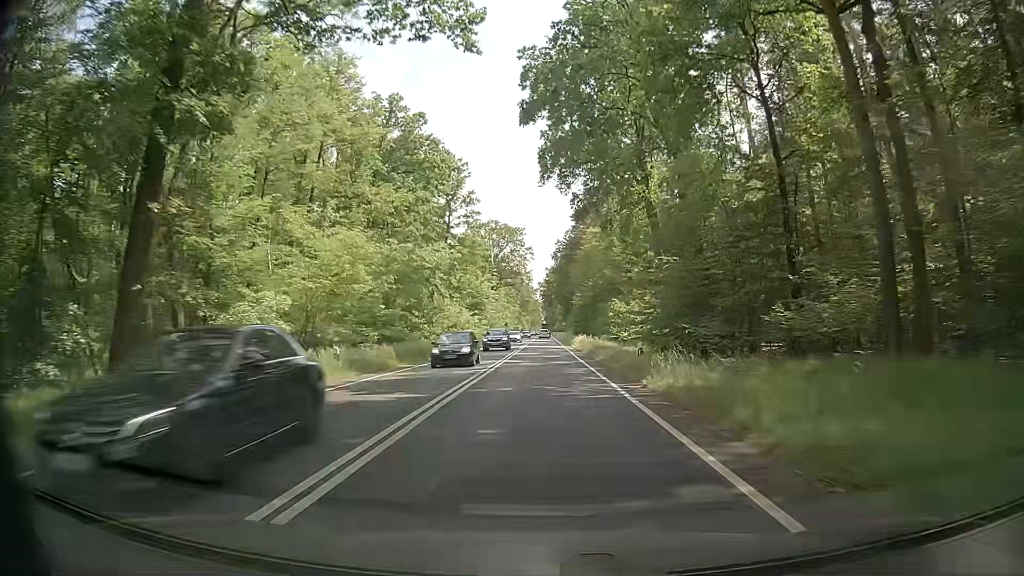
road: primary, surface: asphalt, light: Day
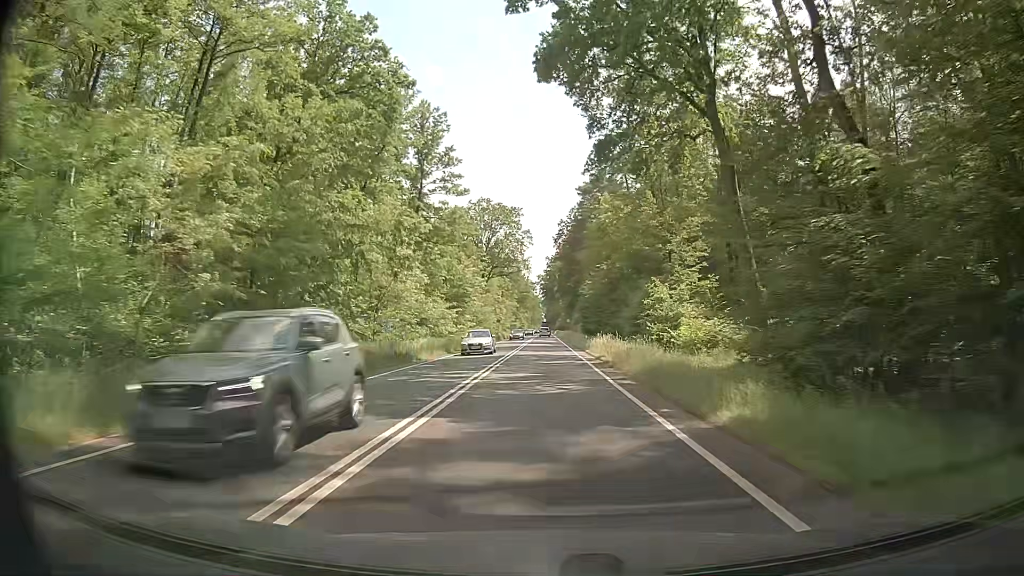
(+0.2, +21.7) m; 0°
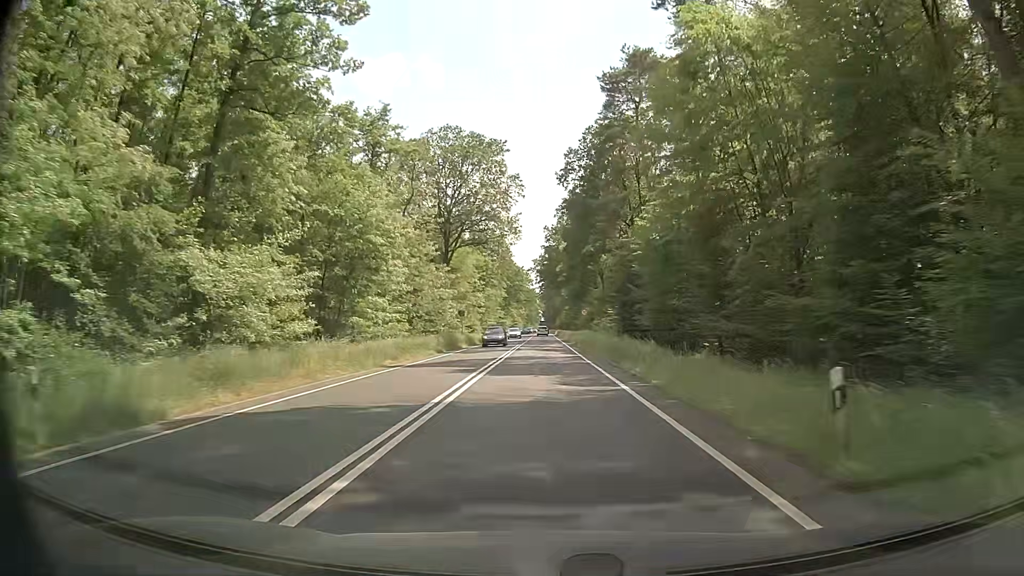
(0.0, +43.6) m; 0°
(0, +10) (0, +20) (0, +30) (0, +40) (0, +50) (0, +60) (0, +70) (0, +80) (0, +90) (0, +100) m
